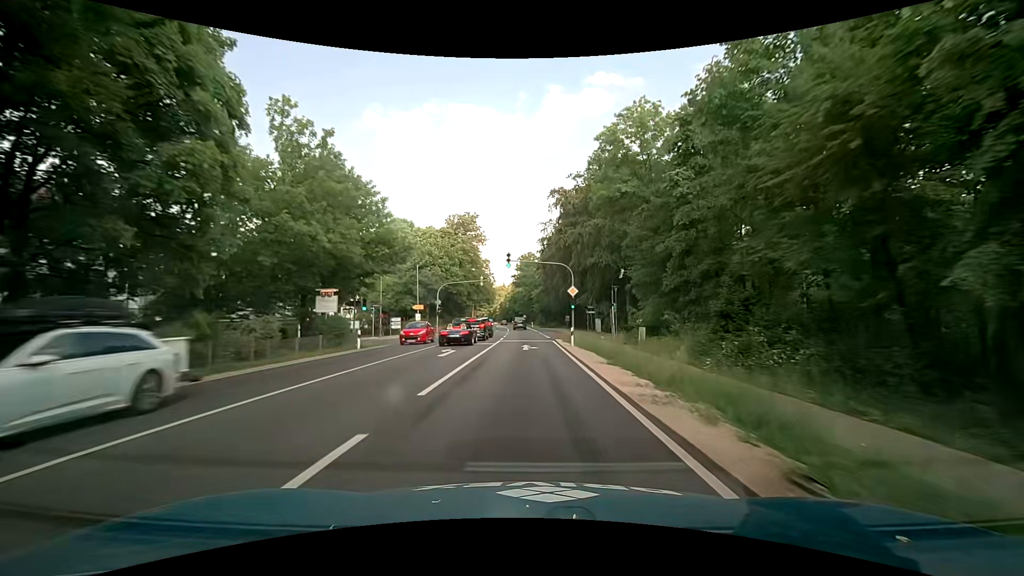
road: primary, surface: asphalt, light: Day
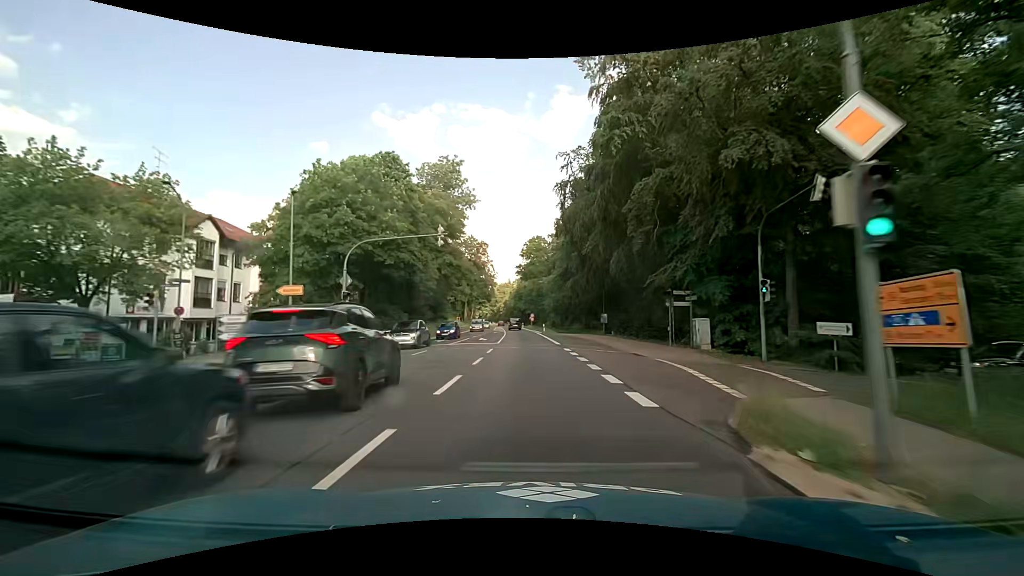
(-0.1, +32.2) m; -1°
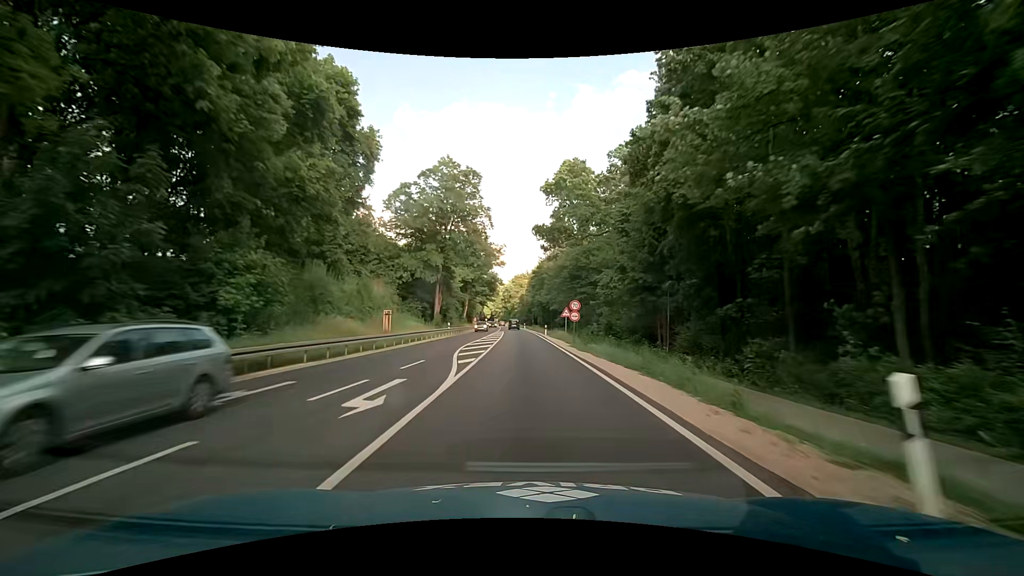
(-0.5, +53.6) m; -2°
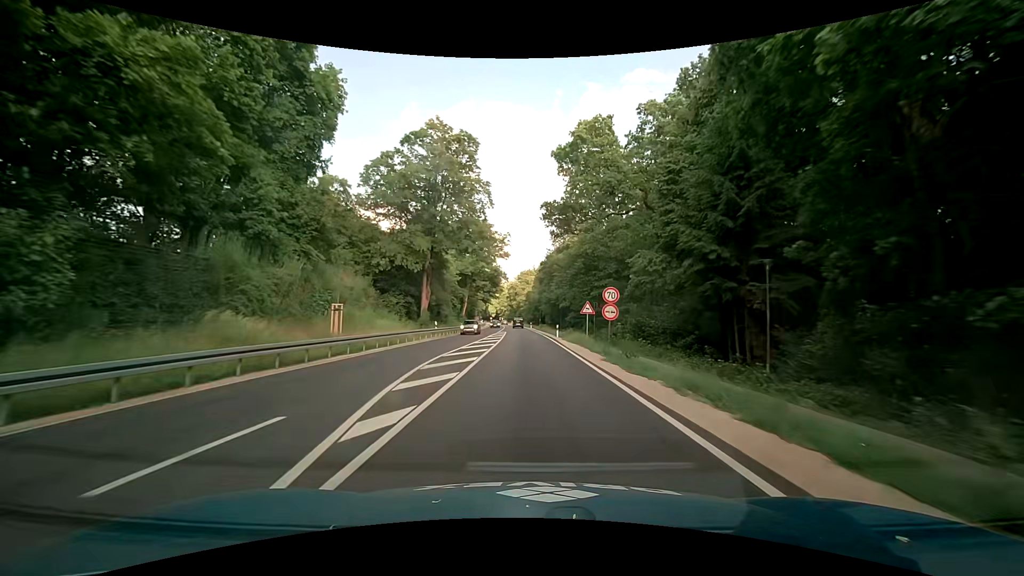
(0.0, +10.8) m; 0°
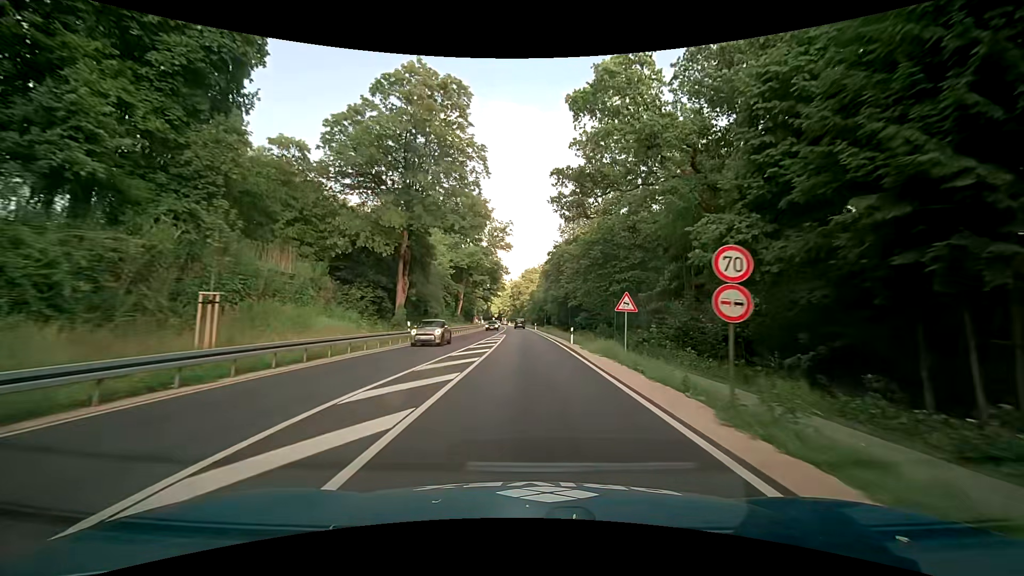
(-0.1, +10.8) m; -1°
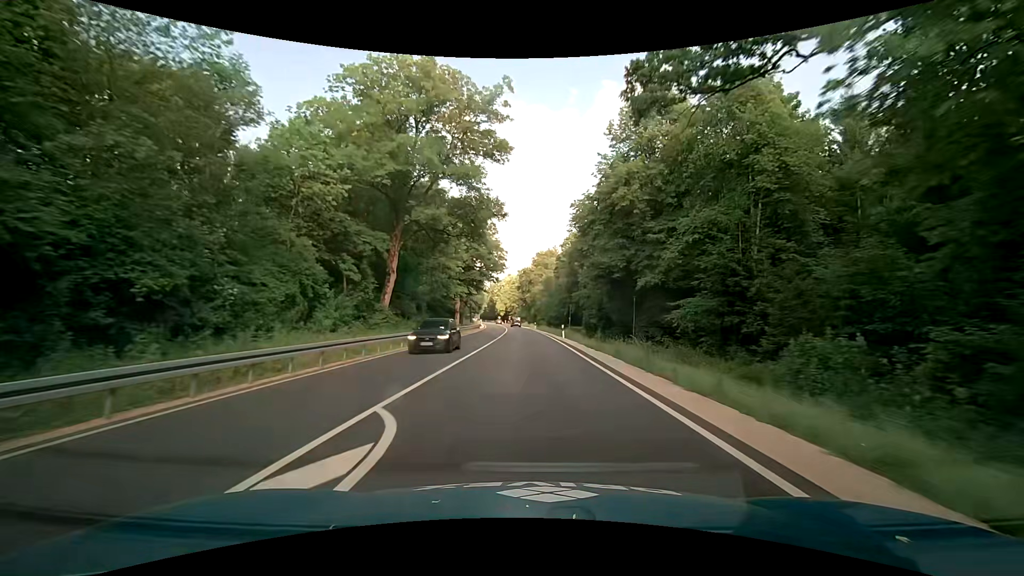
(-0.8, +43.1) m; -1°
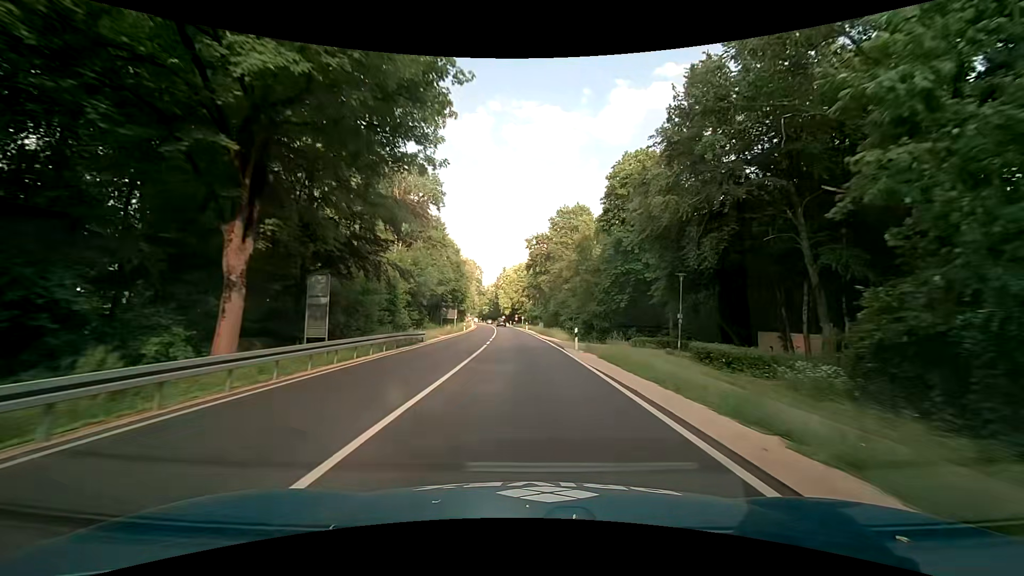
(-0.9, +53.9) m; -2°
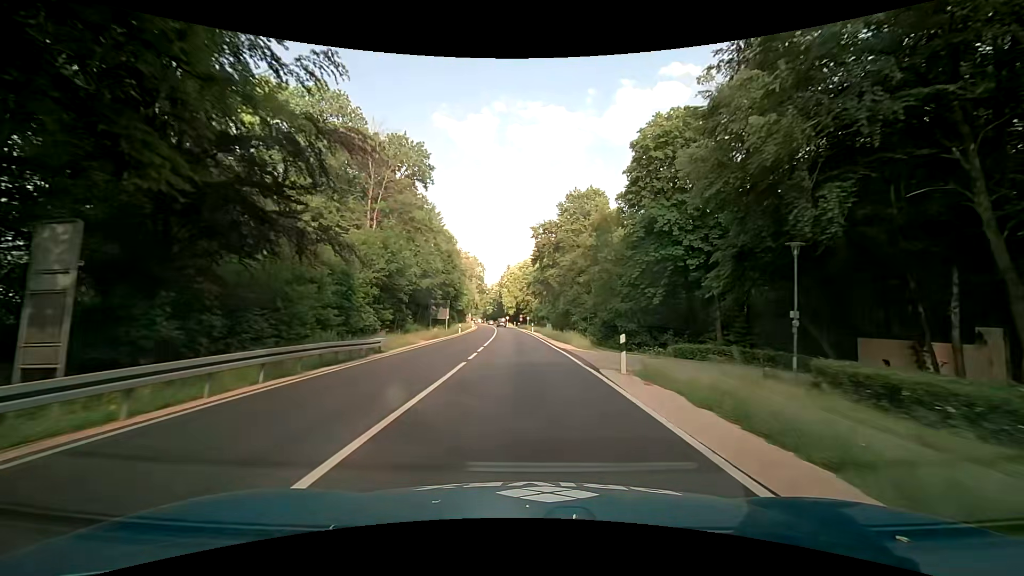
(0.0, +10.8) m; -1°
(0, +10) (0, +20) (0, +30) (-1, +40) (-1, +50) (-2, +60) (-2, +70) (-3, +80) (-4, +90) (-5, +100) m
